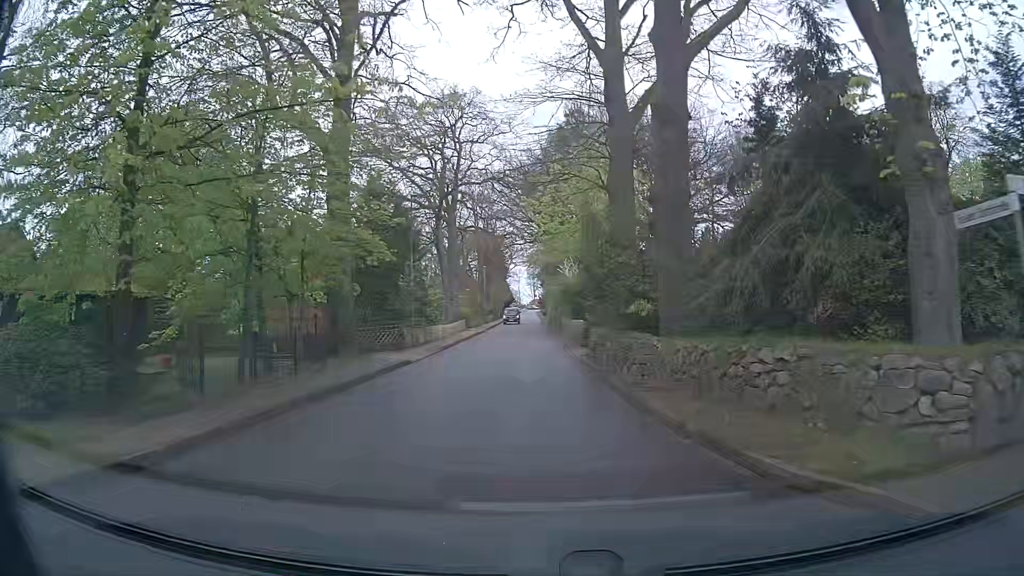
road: unclassified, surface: asphalt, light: Day
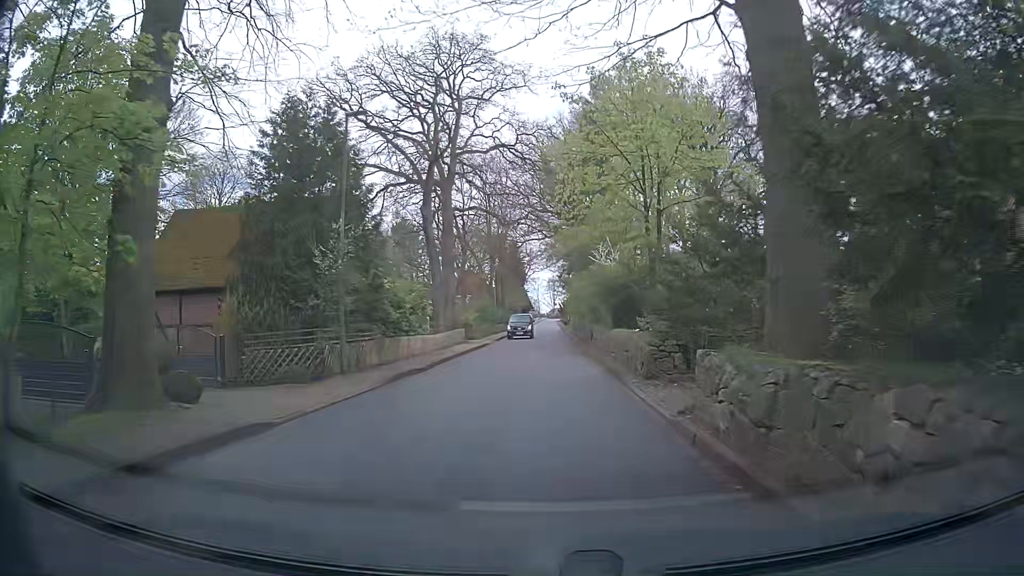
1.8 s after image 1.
(-0.2, +13.3) m; -3°
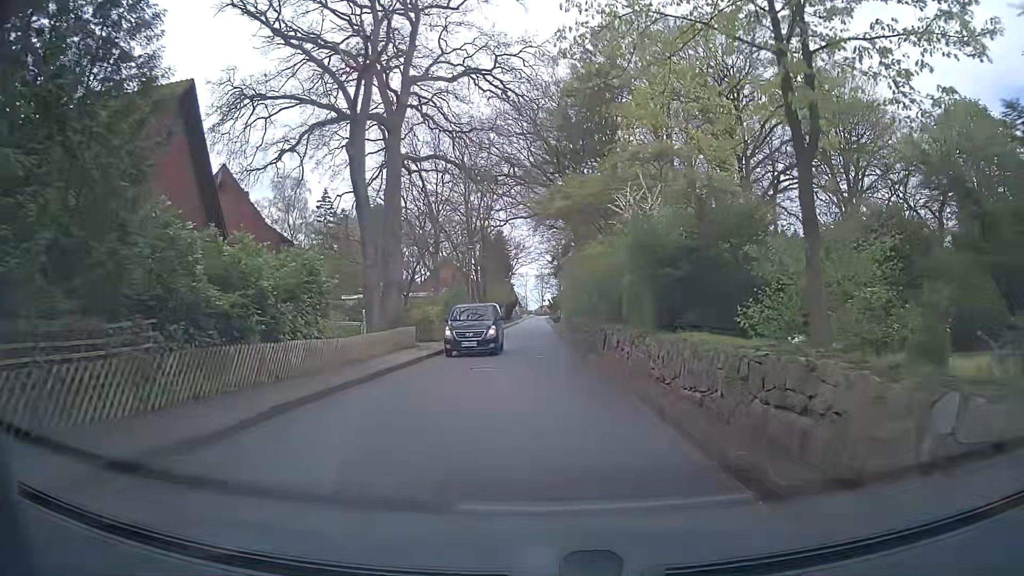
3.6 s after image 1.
(+0.3, +13.2) m; +2°
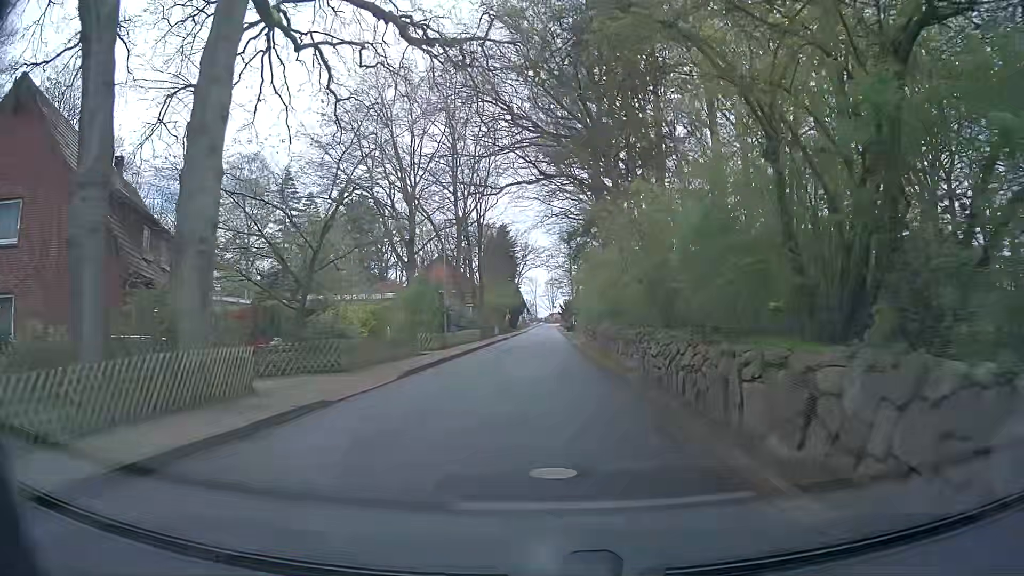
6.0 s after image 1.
(0.0, +17.6) m; -1°
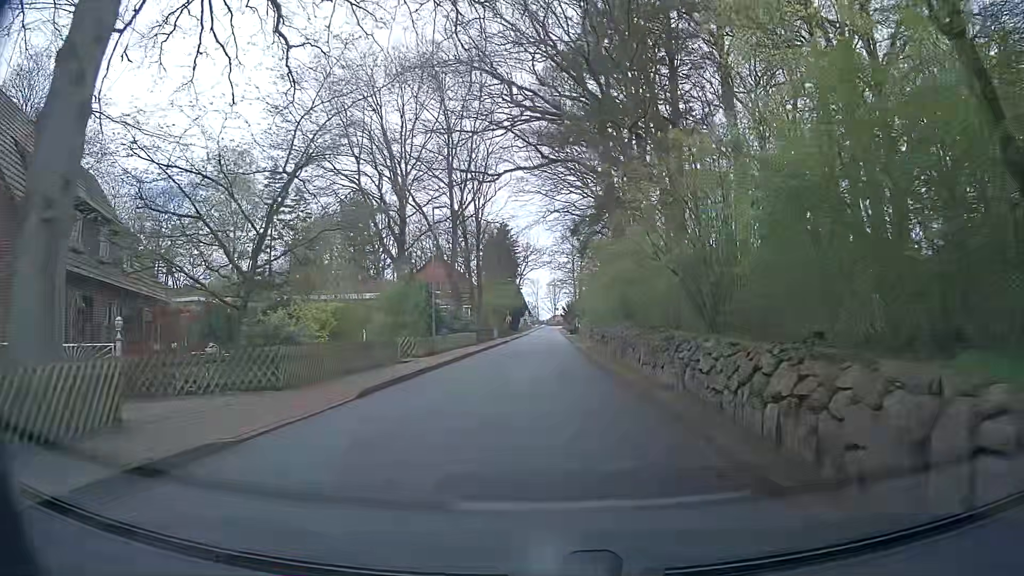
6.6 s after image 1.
(0.0, +4.4) m; 0°
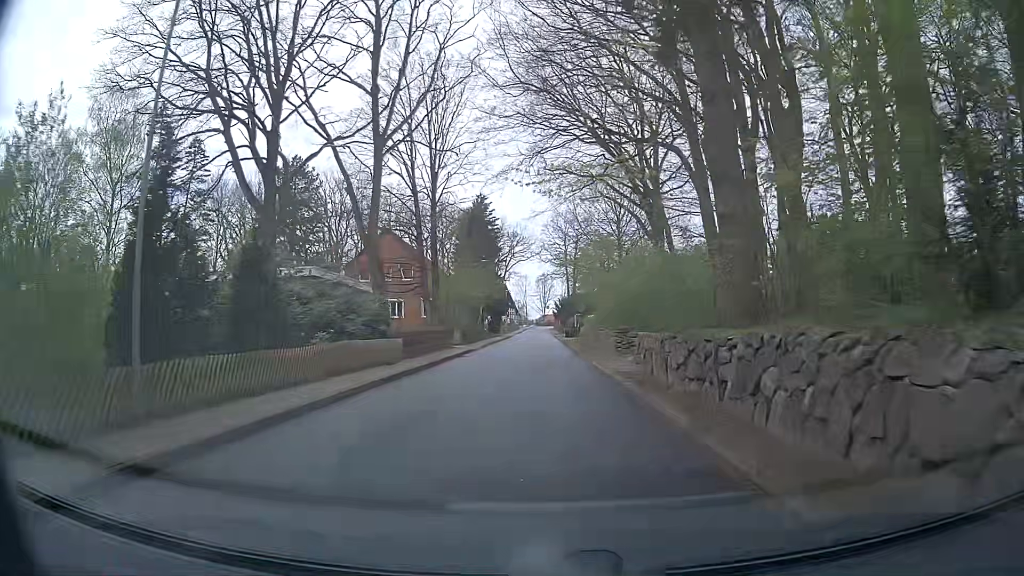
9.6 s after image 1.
(+0.2, +22.3) m; 0°
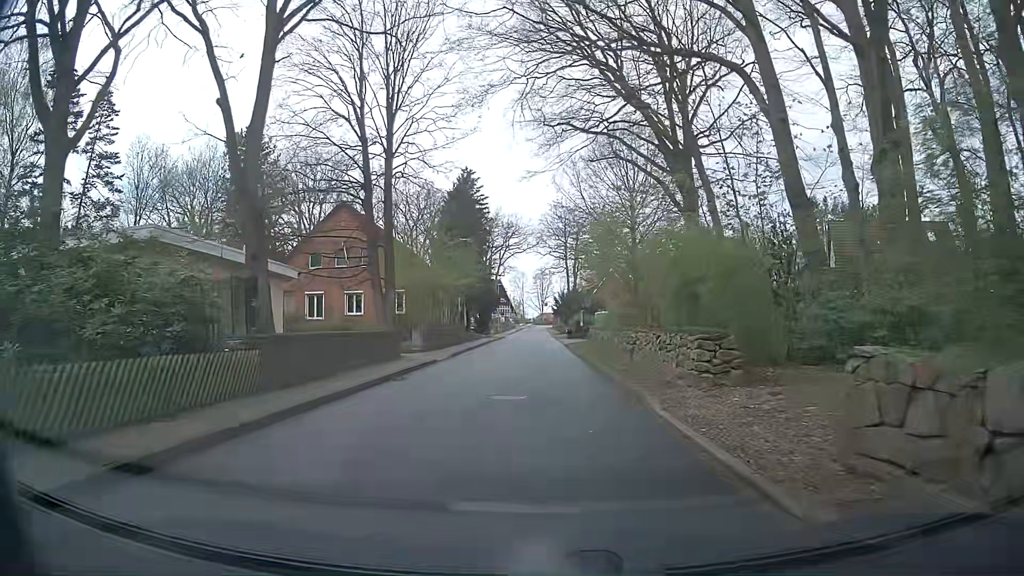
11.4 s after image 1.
(+0.3, +13.4) m; +2°
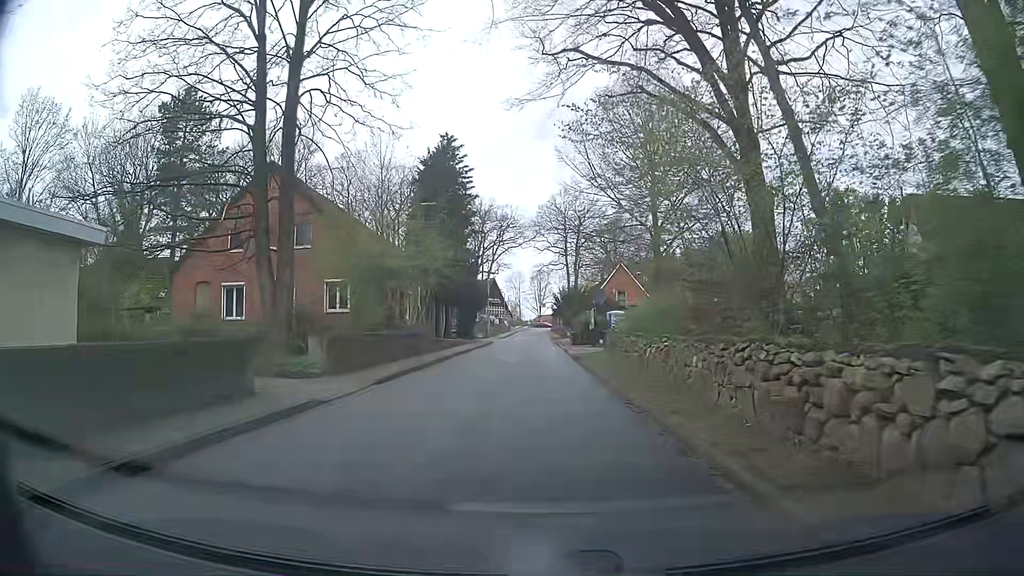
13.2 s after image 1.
(0.0, +13.4) m; 0°
(0, +10) (0, +20) (-1, +30) (-1, +40) (-1, +50) (-1, +60) (-1, +70) (-1, +80) (-2, +90) (-2, +100) m
